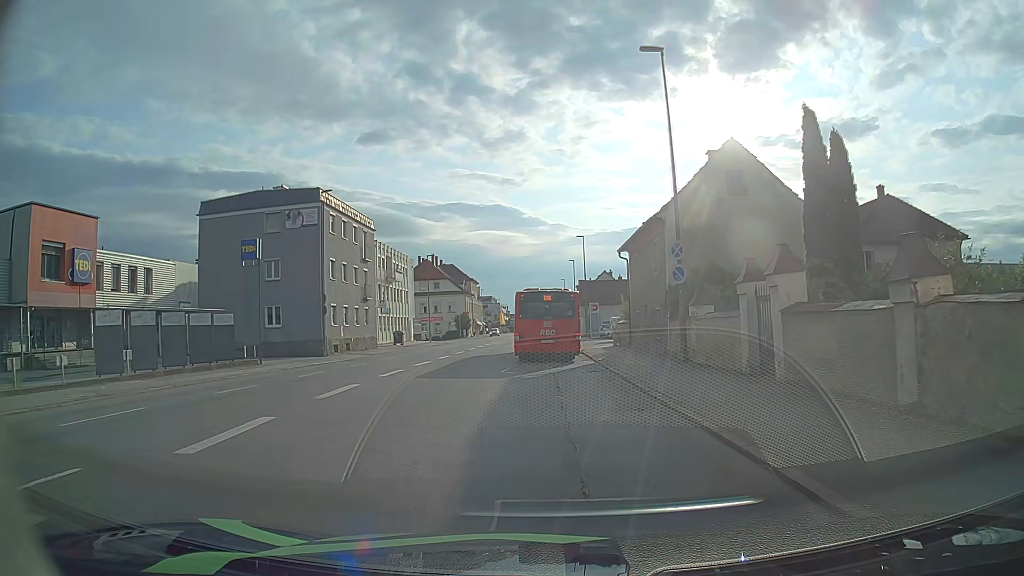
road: tertiary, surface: asphalt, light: Day
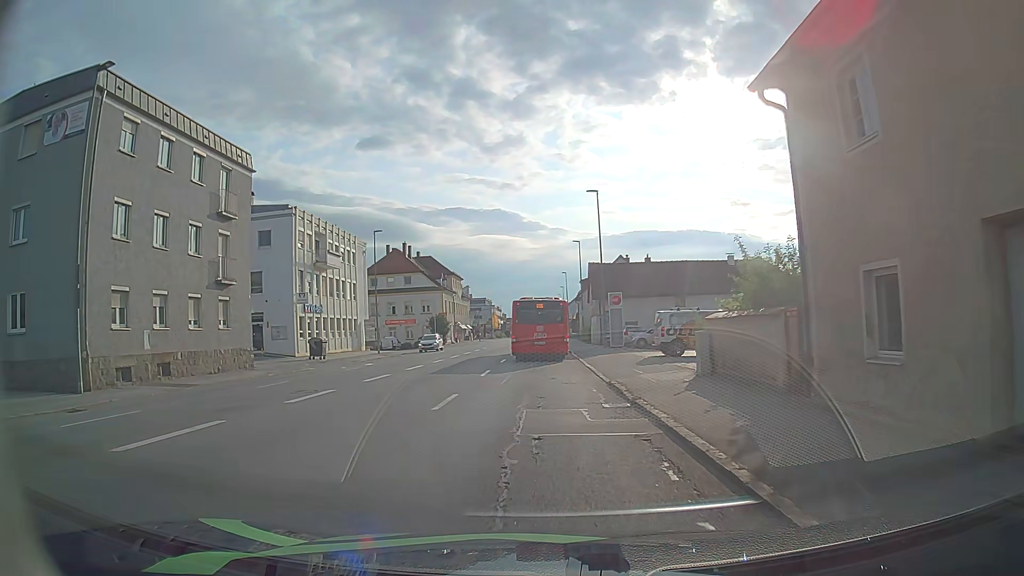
(+0.2, +23.9) m; 0°
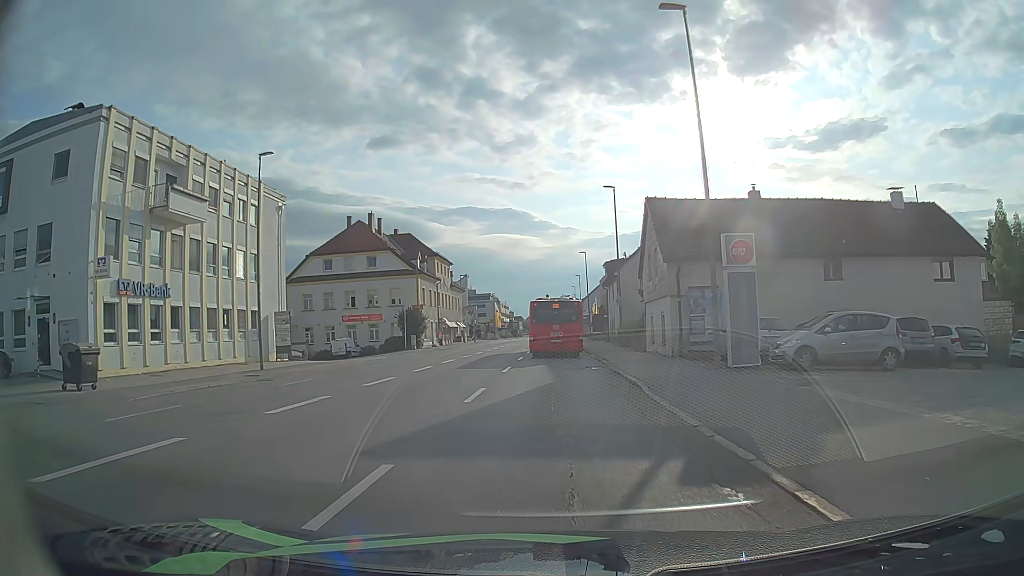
(-0.3, +26.3) m; -1°
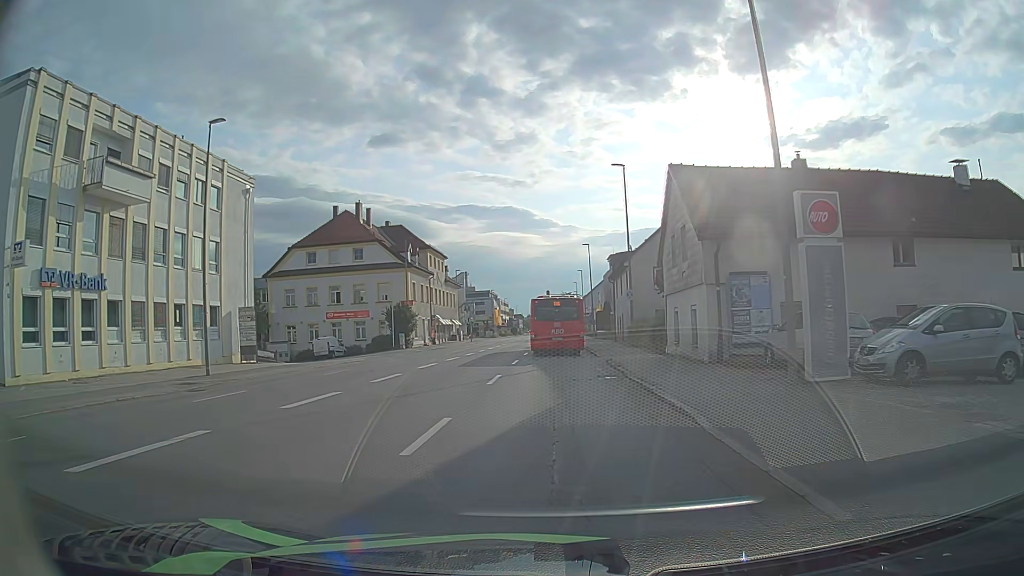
(0.0, +5.5) m; 0°
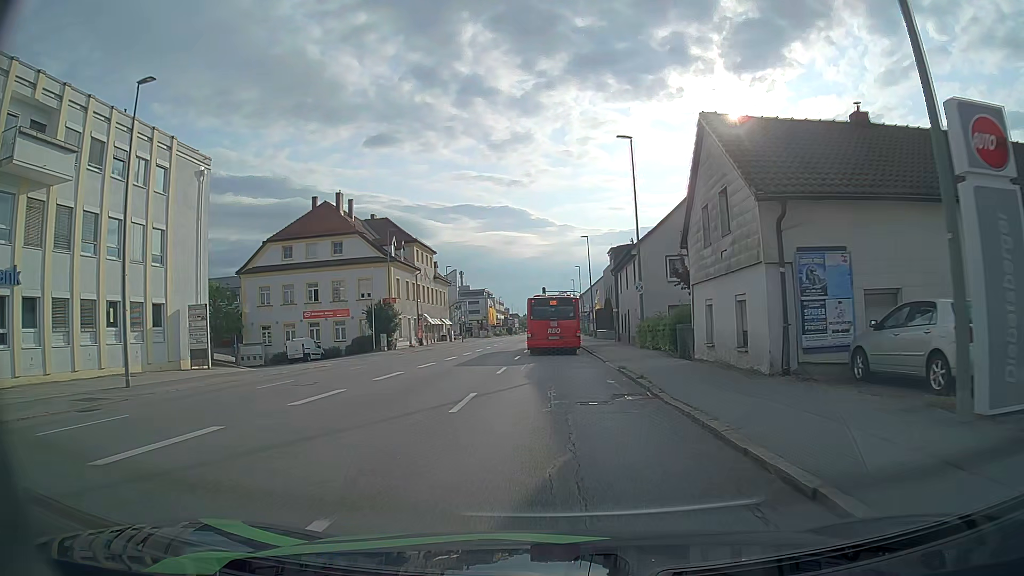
(0.0, +5.6) m; 0°
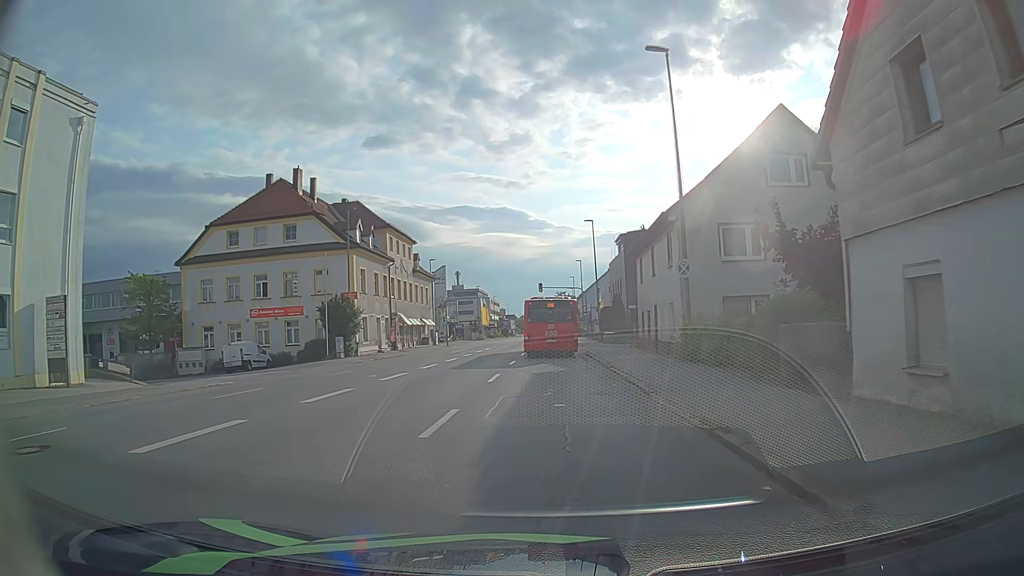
(0.0, +11.3) m; +1°
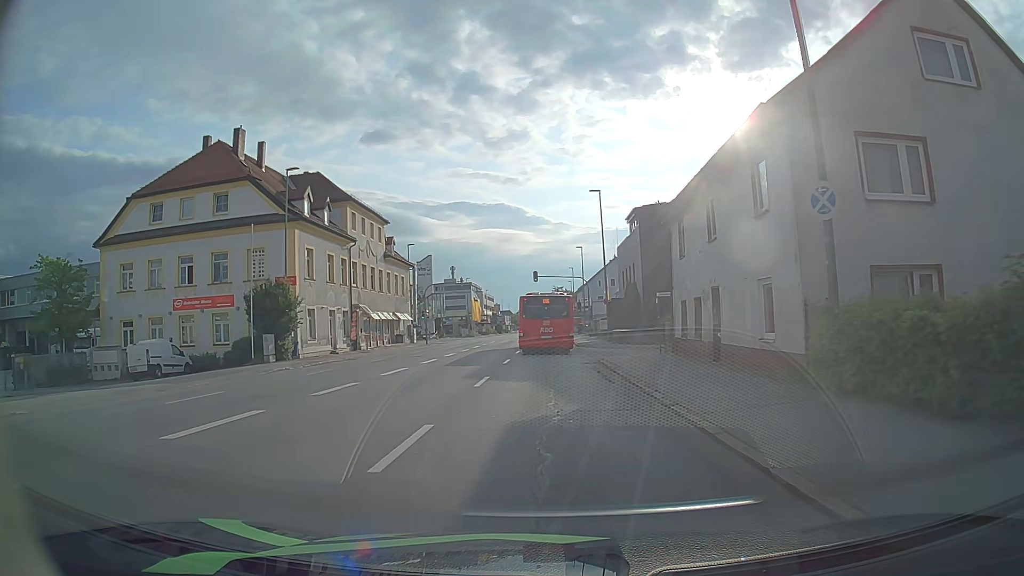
(-0.1, +11.3) m; 0°
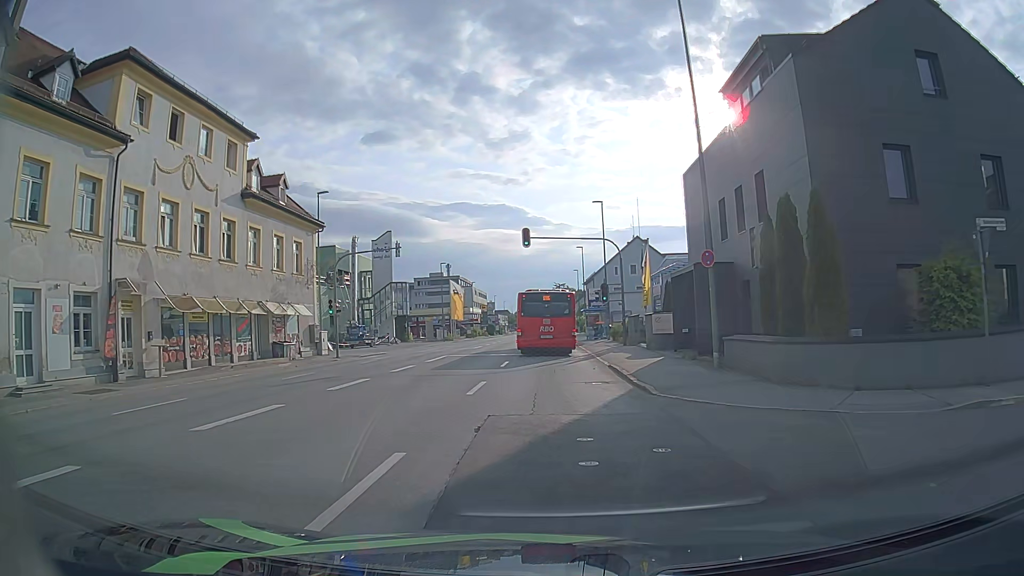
(0.0, +29.1) m; +1°
(0, +10) (0, +20) (0, +30) (0, +40) (0, +50) (0, +60) (-1, +70) (-1, +80) (-1, +90) (-1, +100) m
